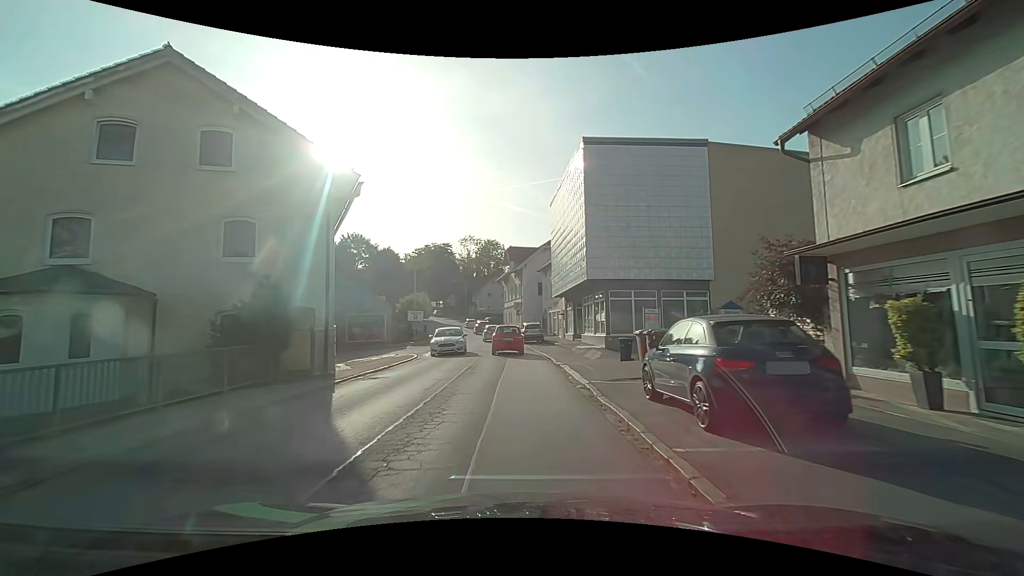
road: secondary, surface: asphalt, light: Day
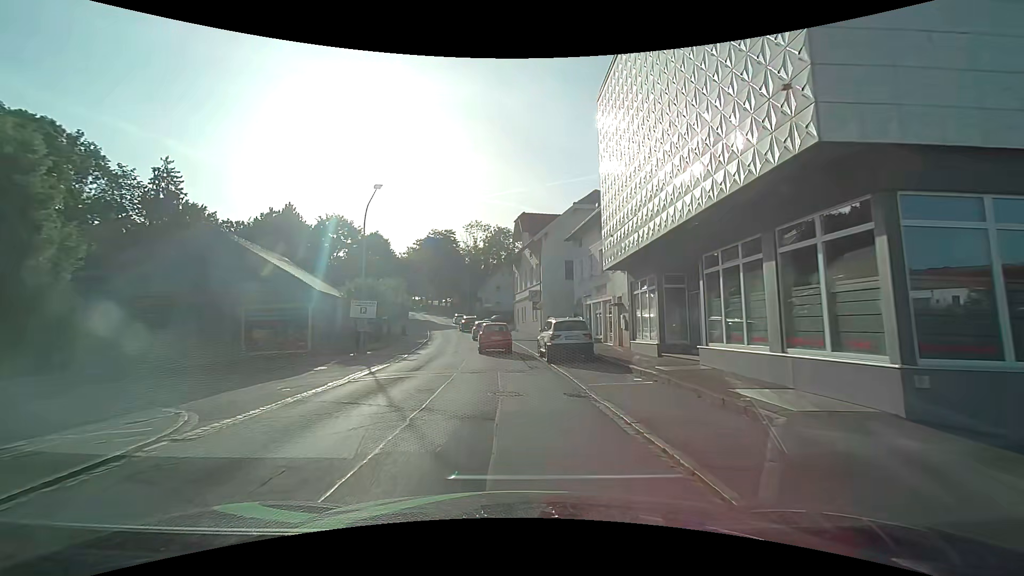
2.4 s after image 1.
(-0.1, +21.0) m; -2°
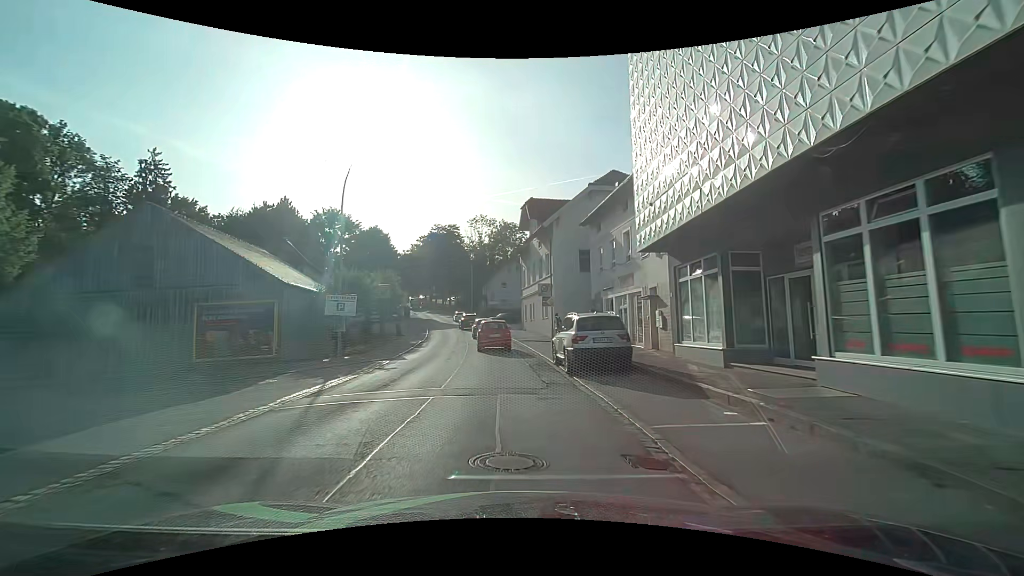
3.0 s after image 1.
(0.0, +5.1) m; 0°
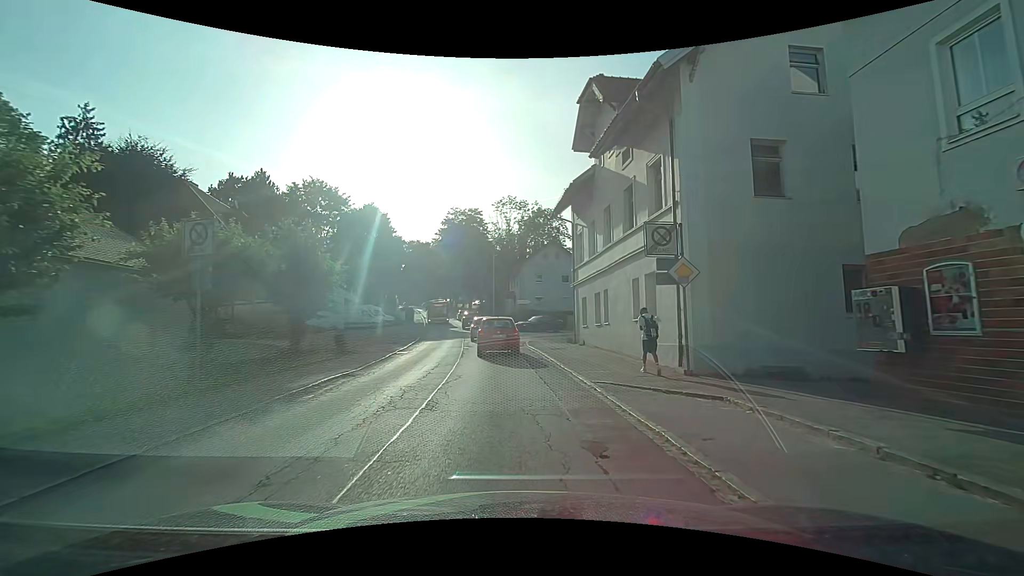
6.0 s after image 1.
(-1.1, +22.0) m; -4°
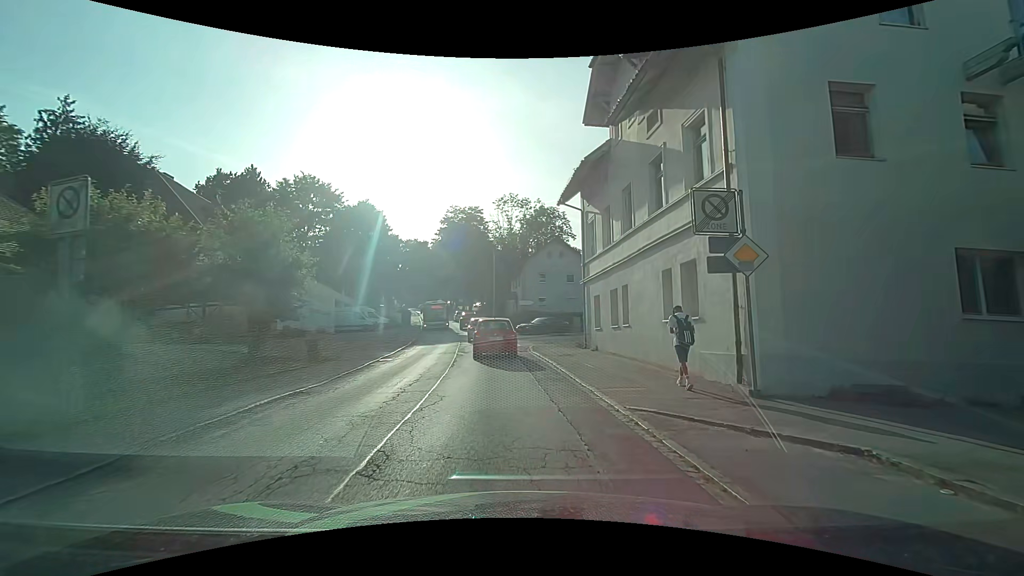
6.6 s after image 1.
(0.0, +3.3) m; 0°
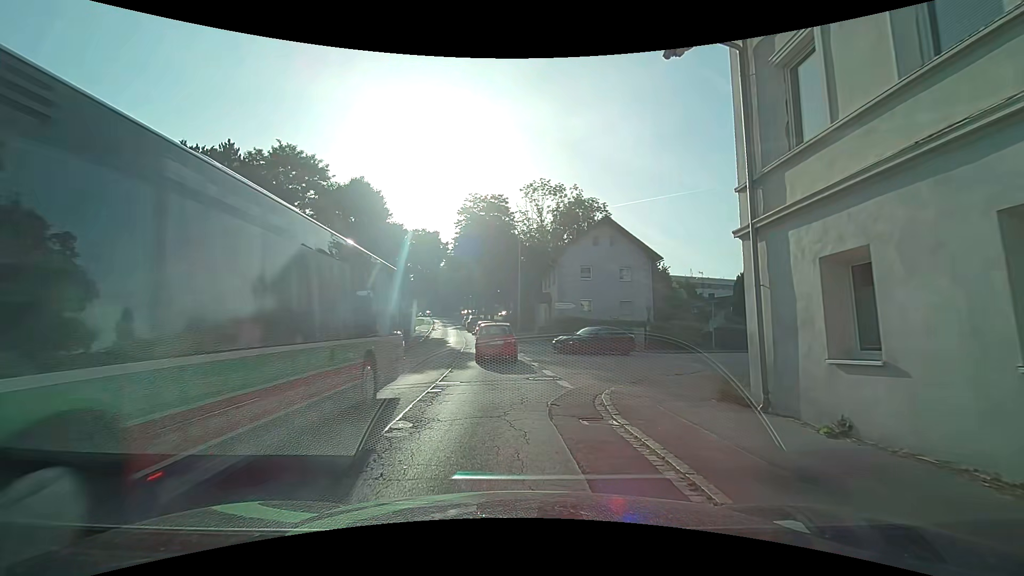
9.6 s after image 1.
(-0.5, +14.7) m; -3°
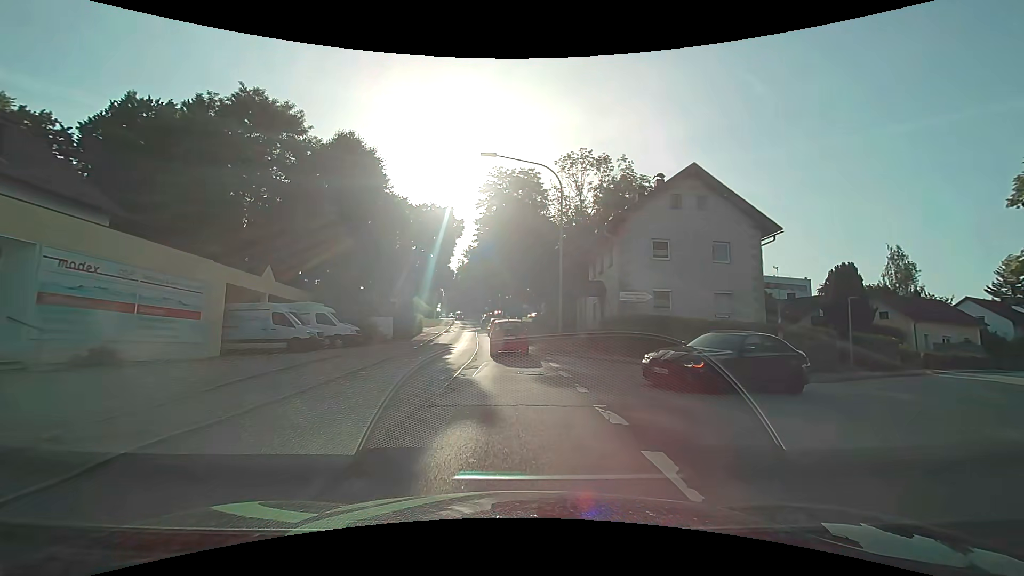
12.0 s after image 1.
(-0.5, +13.2) m; -3°
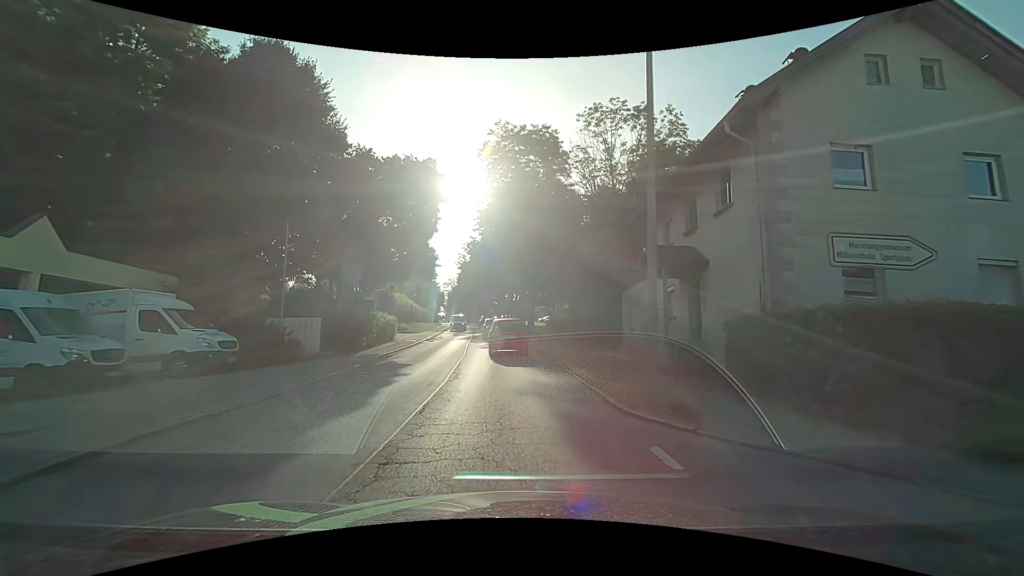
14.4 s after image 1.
(-0.3, +14.3) m; -1°
(0, +10) (0, +20) (-1, +30) (-2, +40) (-3, +50) (-3, +60) (-4, +70) (-6, +80) (-7, +90) (-8, +100) m
